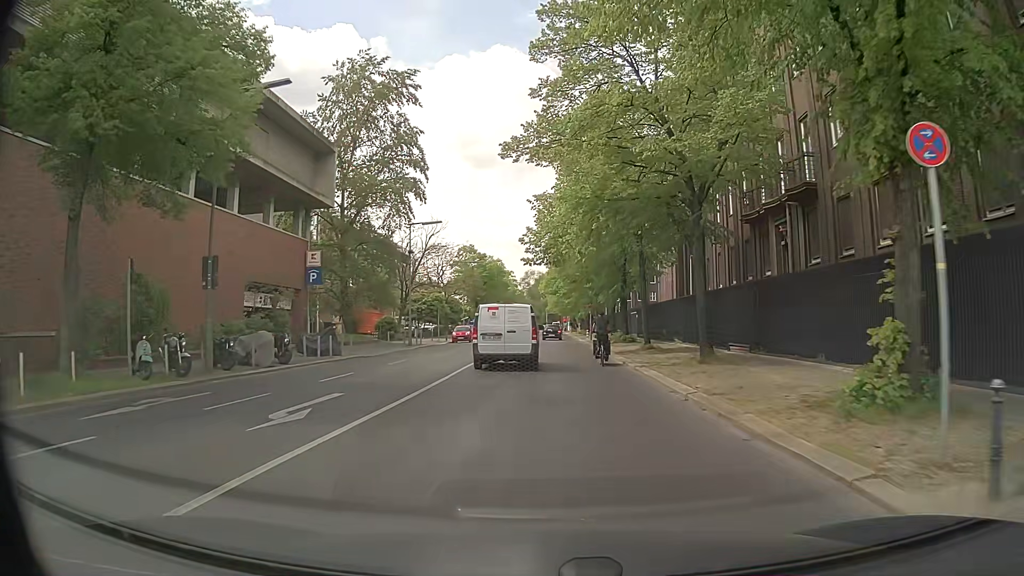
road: residential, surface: asphalt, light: Day
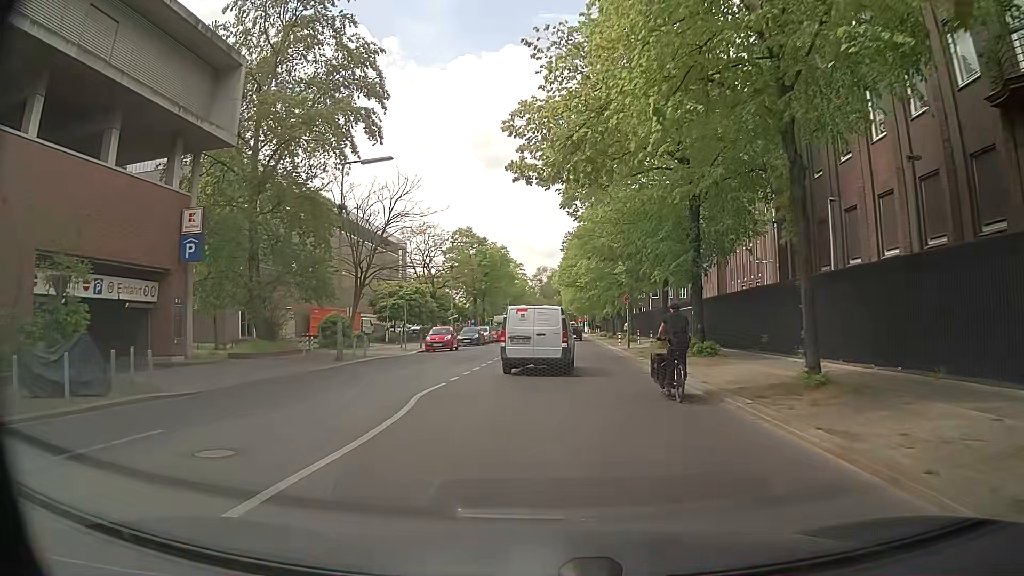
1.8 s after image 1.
(-0.2, +18.2) m; 0°
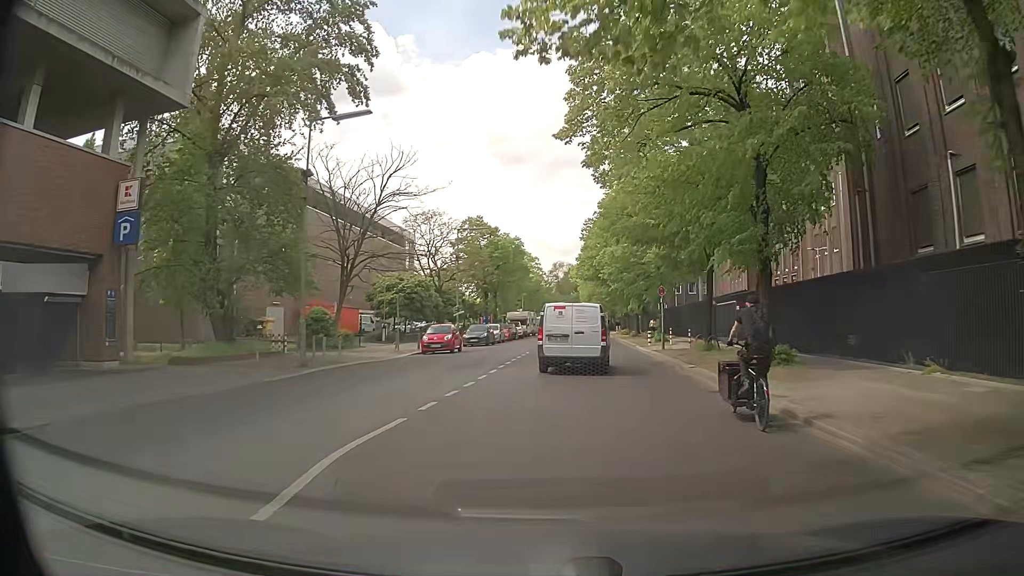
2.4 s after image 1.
(-0.1, +6.2) m; -2°
(0, +10) (0, +20) (+1, +30) (+1, +40) (+2, +50) (+3, +60) (+4, +70) (+4, +80) (+5, +90) (+5, +100) m
